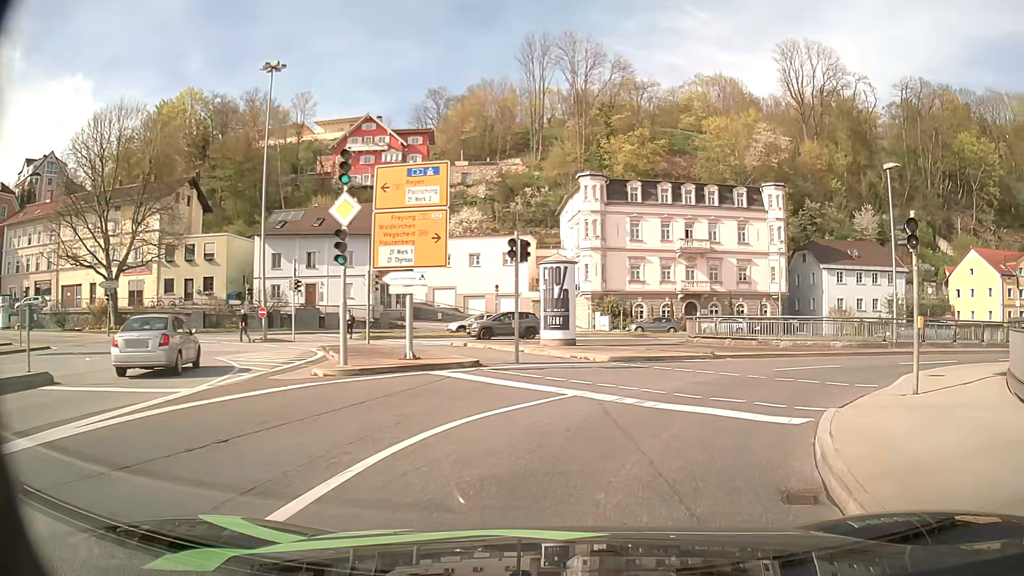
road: primary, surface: asphalt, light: Day
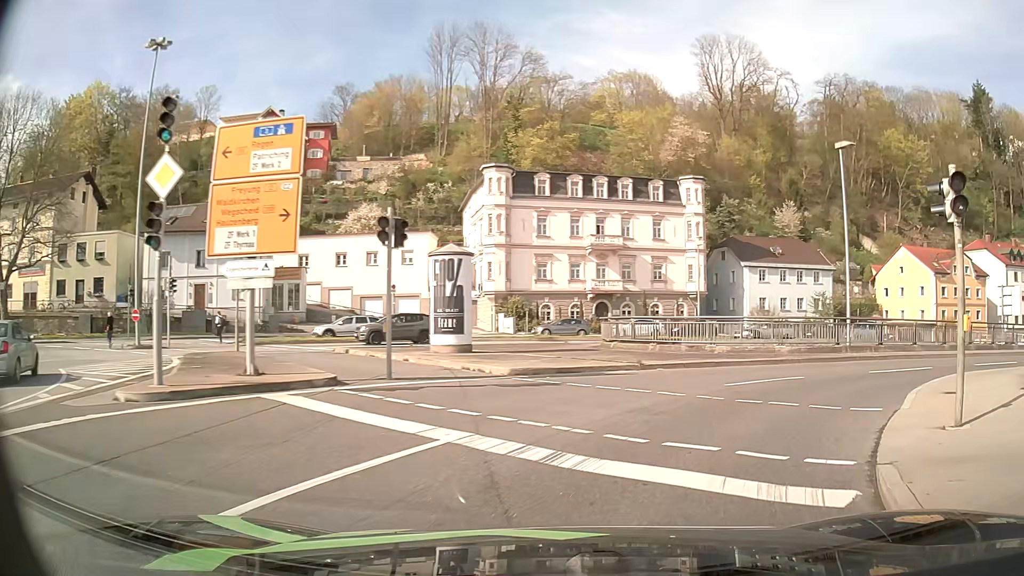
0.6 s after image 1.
(+0.3, +4.2) m; +8°
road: primary_link
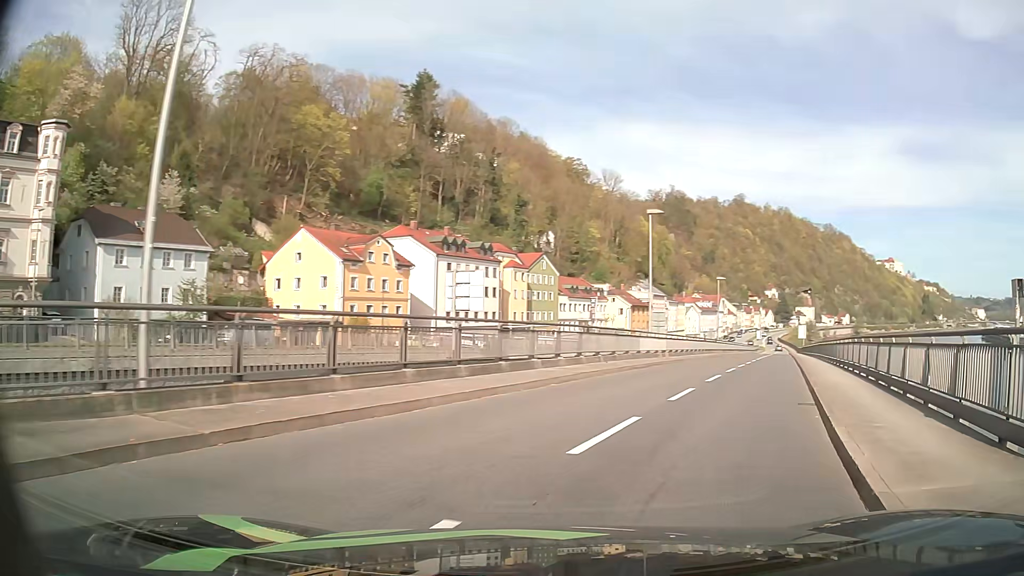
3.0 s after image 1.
(+7.1, +15.2) m; +52°
(+2, +10) (+5, +19) (+8, +29) (+12, +38) (+15, +47) (+19, +57) (+22, +66) (+25, +76) (+29, +85) (+32, +95) m
